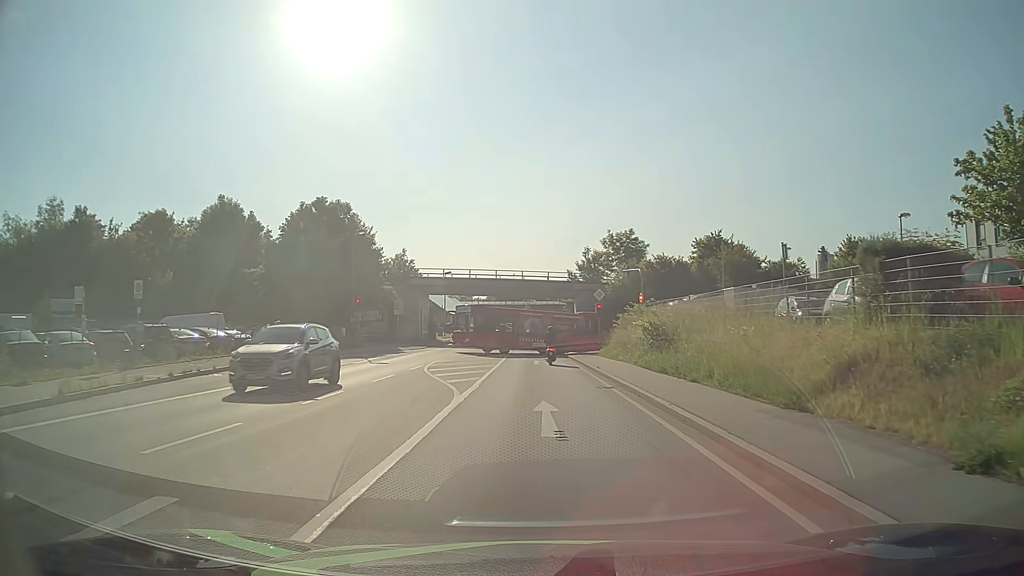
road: primary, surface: asphalt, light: Day
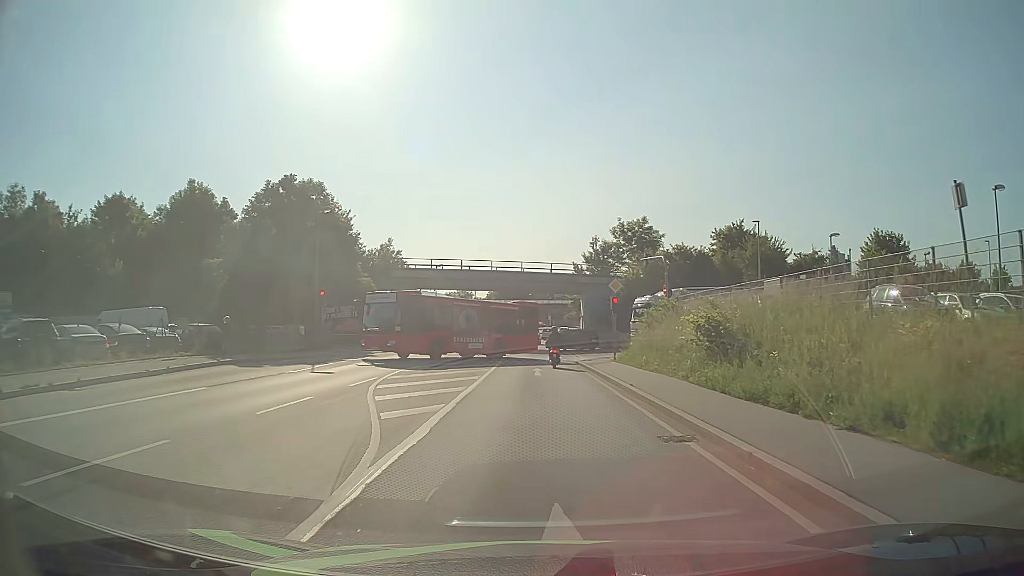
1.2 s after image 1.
(0.0, +8.2) m; 0°
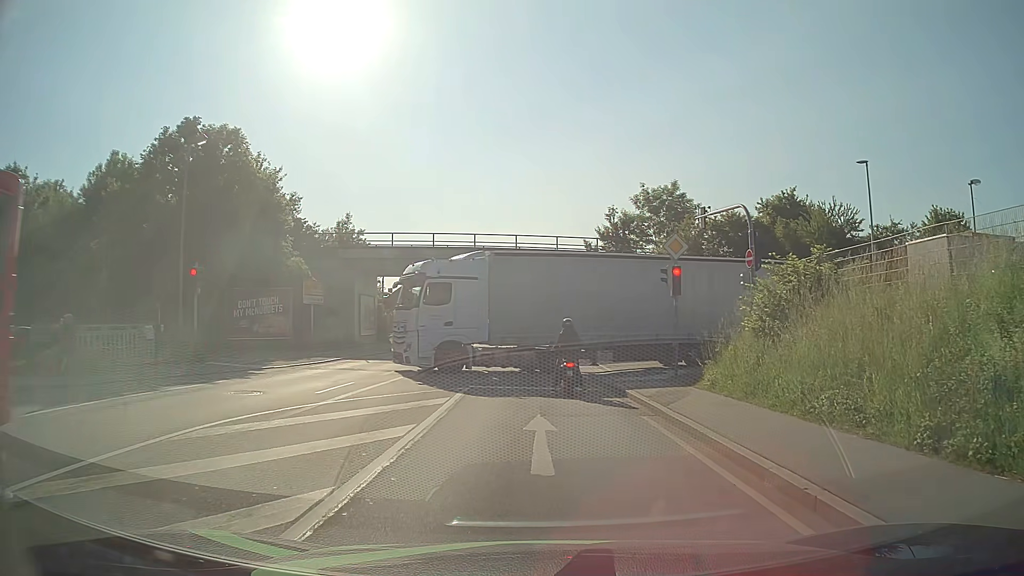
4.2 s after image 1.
(-0.1, +15.3) m; -1°
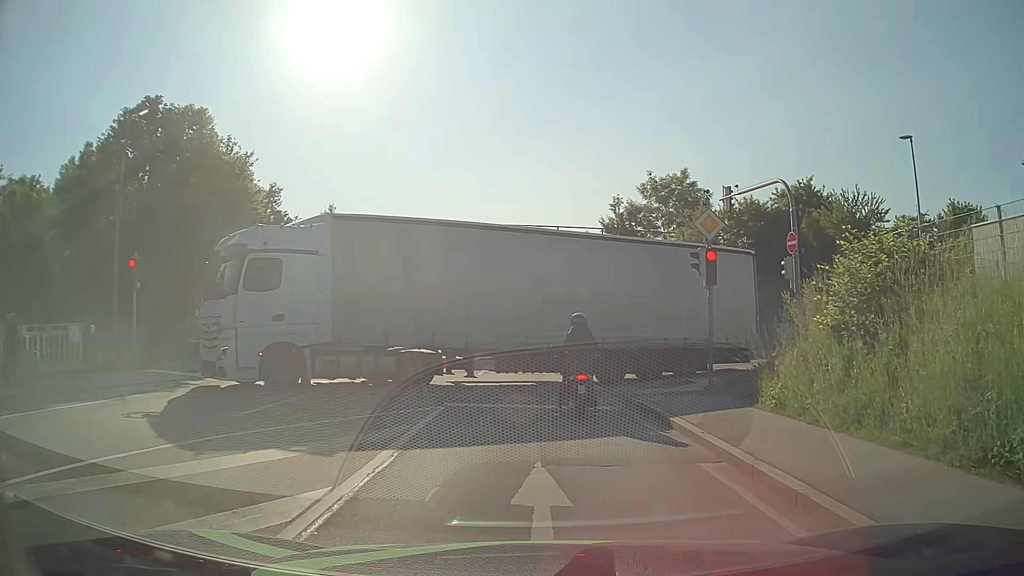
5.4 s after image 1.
(0.0, +4.1) m; 0°
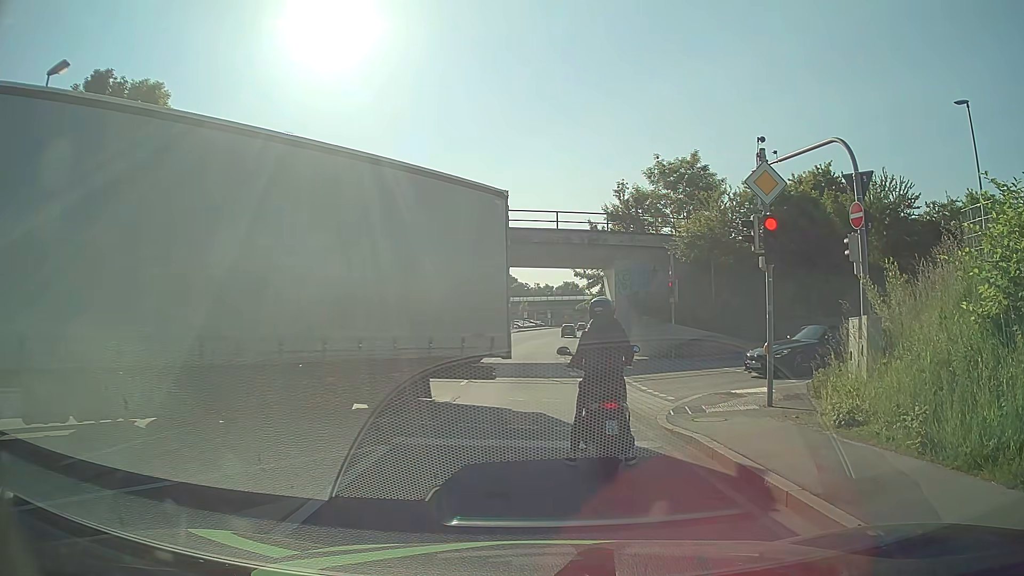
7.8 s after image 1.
(0.0, +4.1) m; +1°
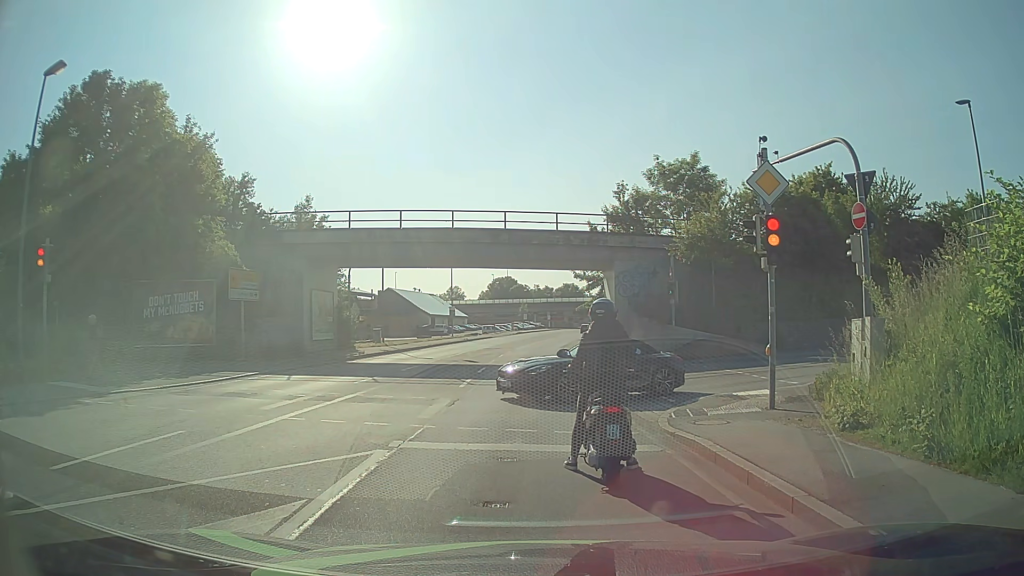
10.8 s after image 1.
(0.0, +0.2) m; 0°
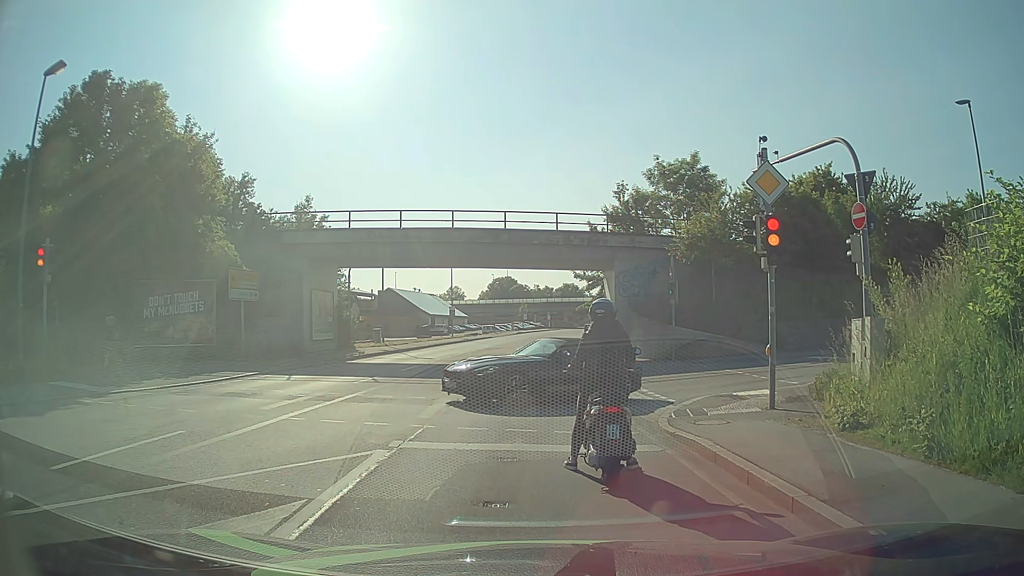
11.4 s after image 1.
(0.0, 0.0) m; 0°
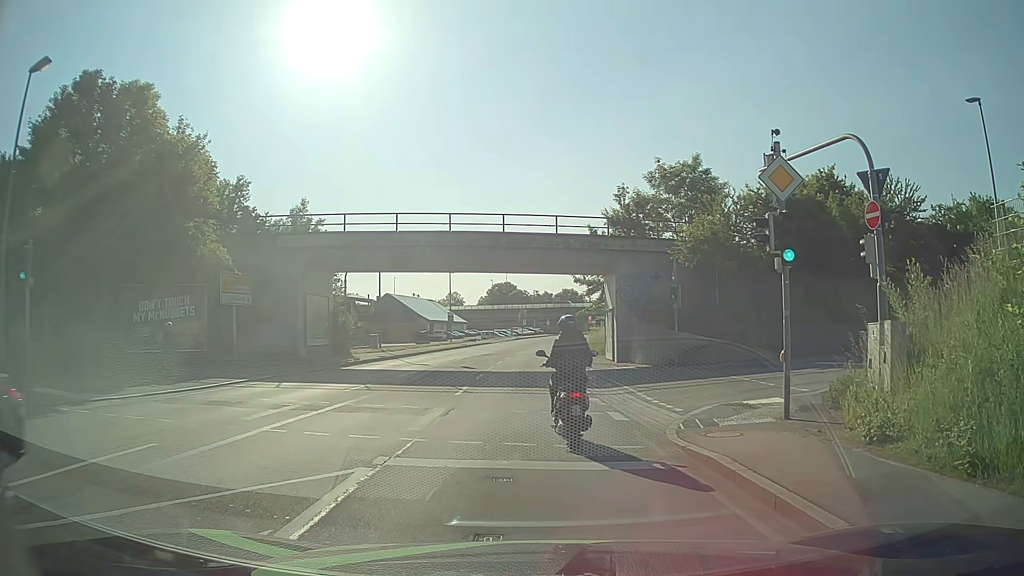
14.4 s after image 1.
(0.0, +0.9) m; +1°
